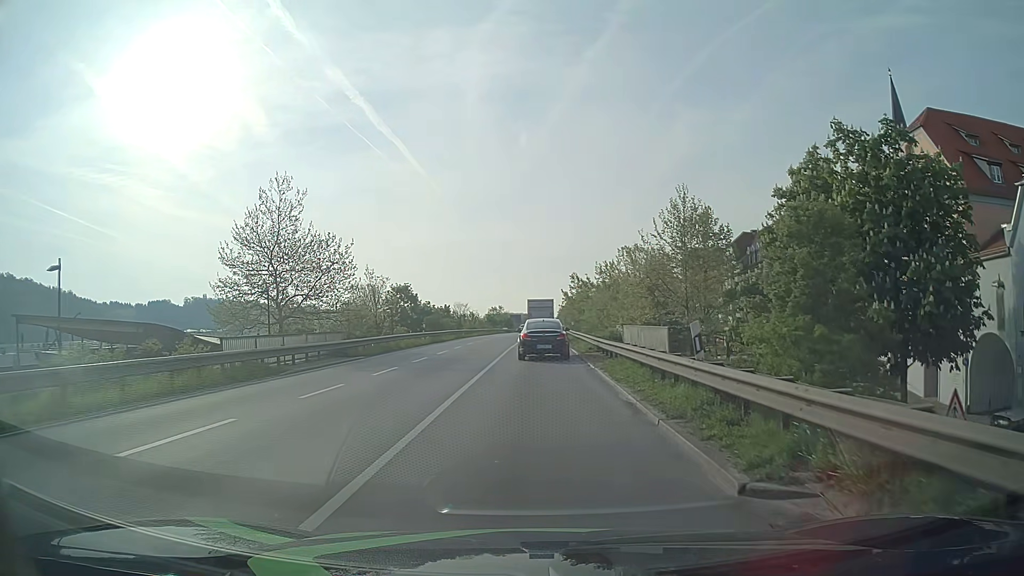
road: primary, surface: asphalt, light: Day
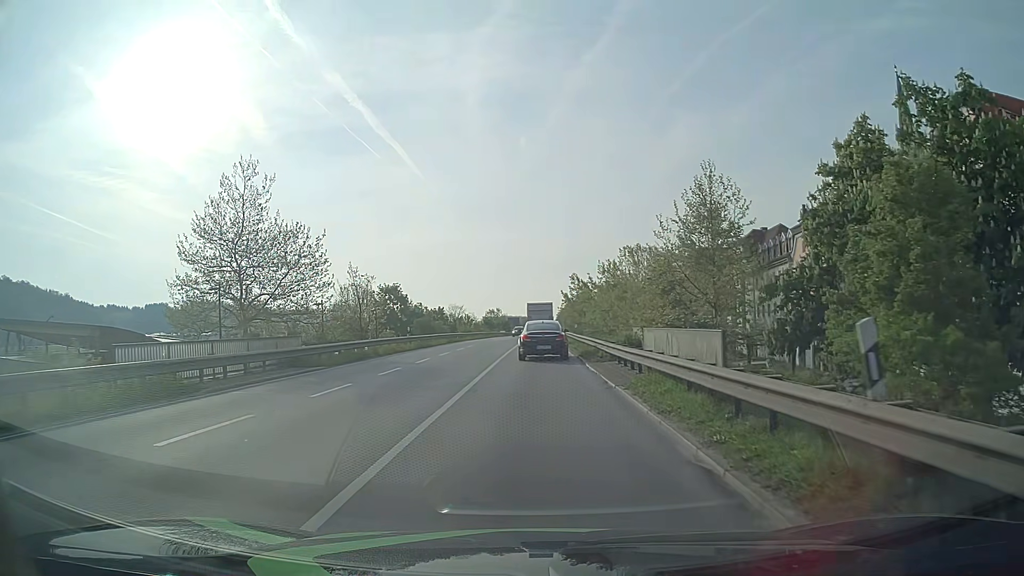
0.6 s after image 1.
(0.0, +5.3) m; 0°
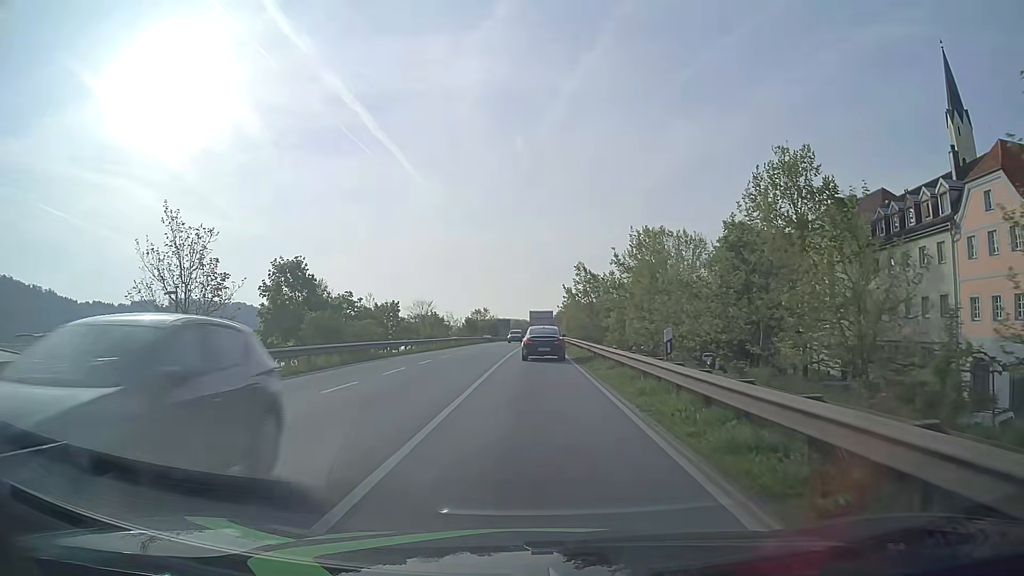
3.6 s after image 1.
(0.0, +29.2) m; +1°
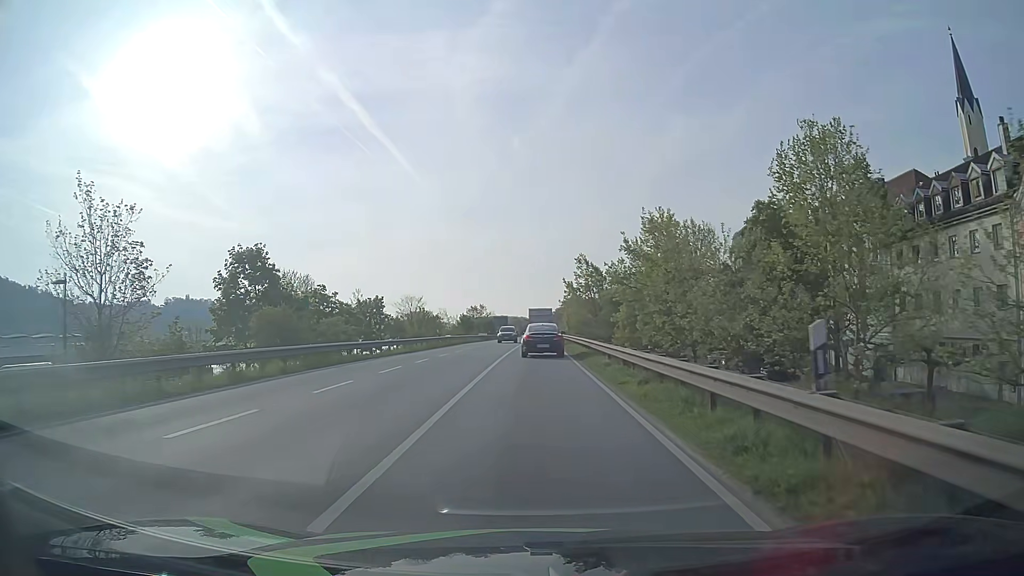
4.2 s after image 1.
(0.0, +6.4) m; 0°
(0, +10) (0, +20) (0, +30) (0, +40) (0, +50) (0, +60) (0, +70) (+1, +80) (+1, +90) (+1, +100) m
